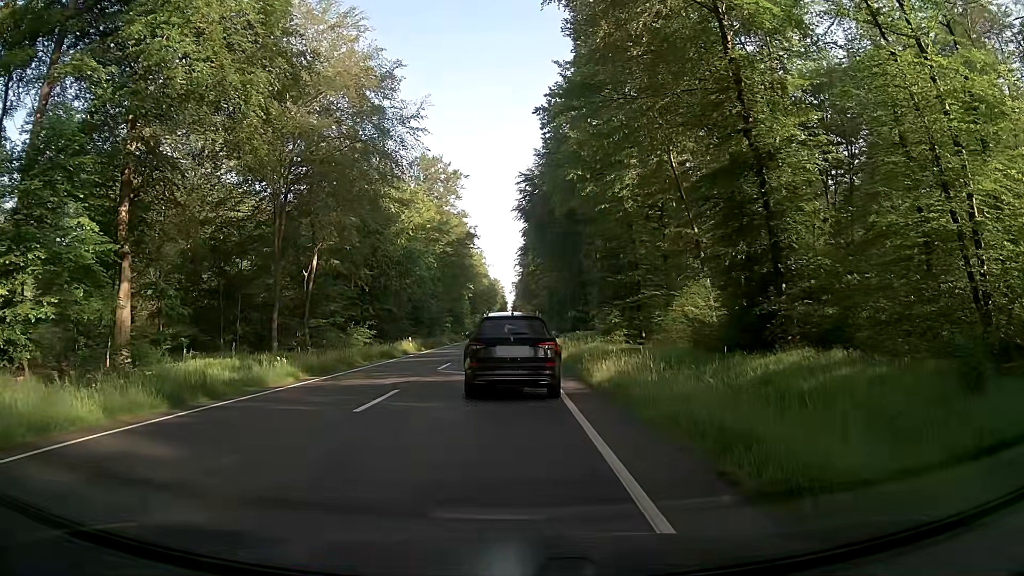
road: primary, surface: asphalt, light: Day
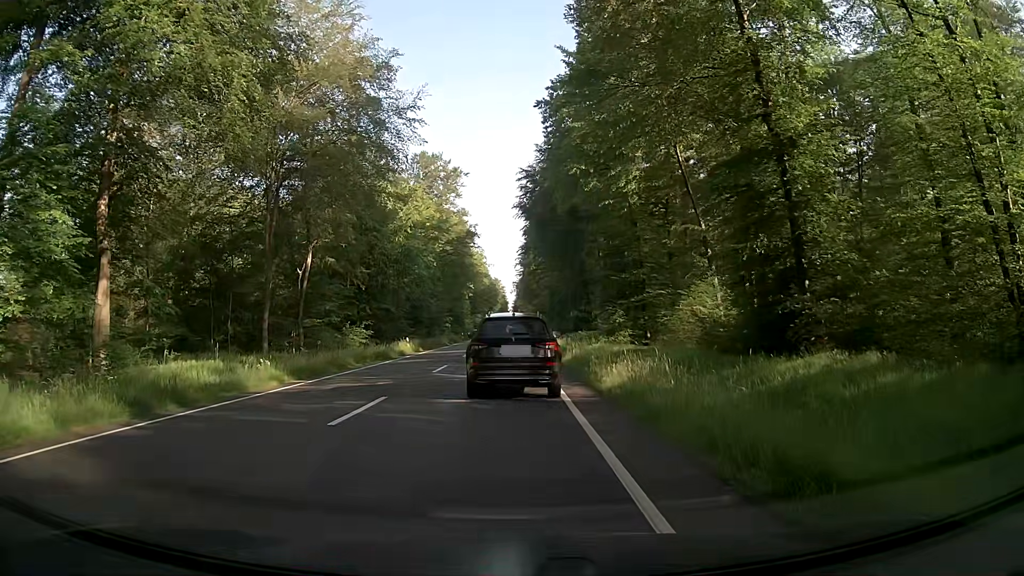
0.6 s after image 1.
(0.0, +1.6) m; +1°
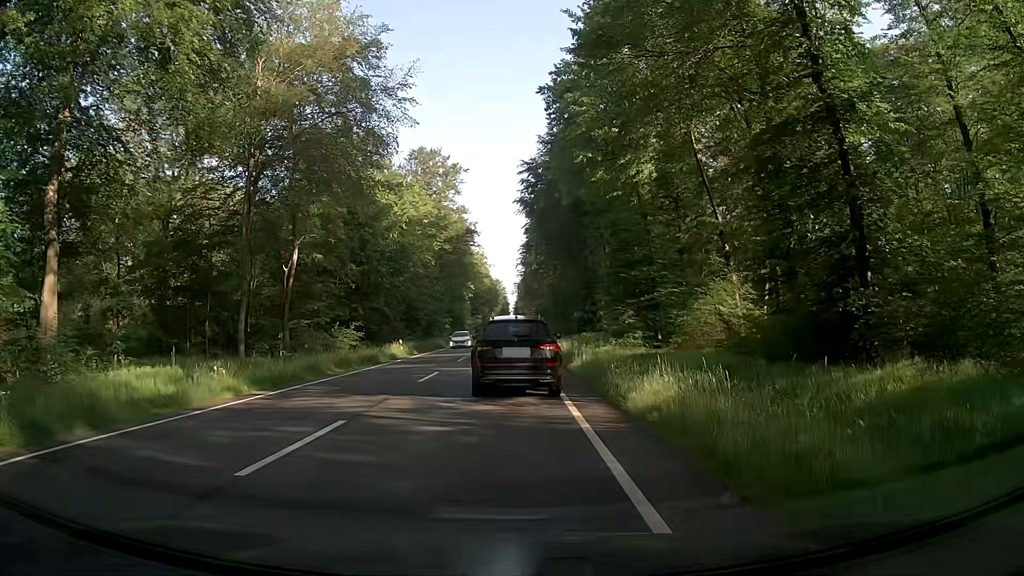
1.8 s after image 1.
(-0.1, +3.4) m; -1°
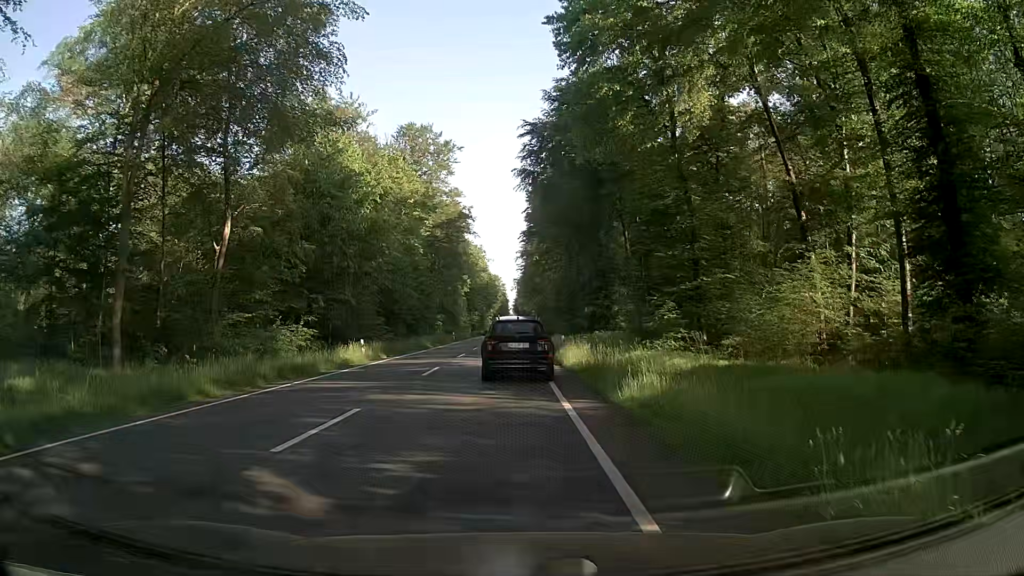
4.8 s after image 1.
(+0.1, +11.3) m; -2°
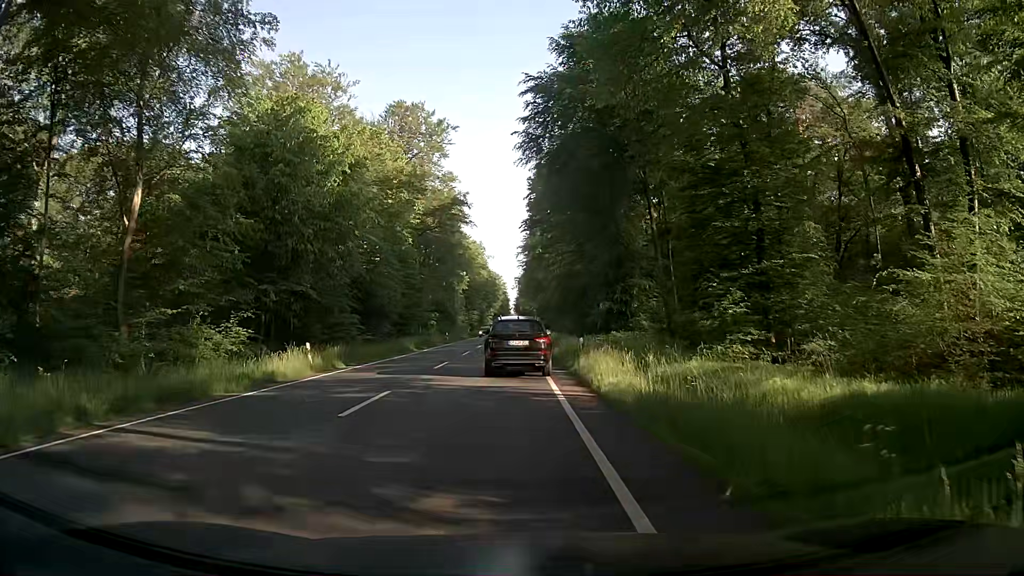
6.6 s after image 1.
(+0.3, +9.3) m; +2°
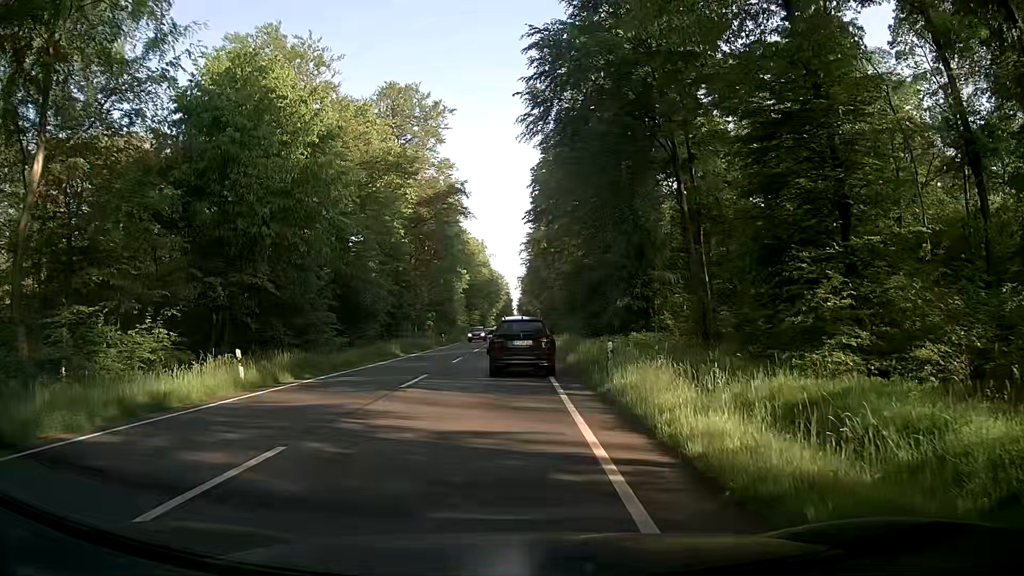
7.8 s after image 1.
(0.0, +6.9) m; -1°
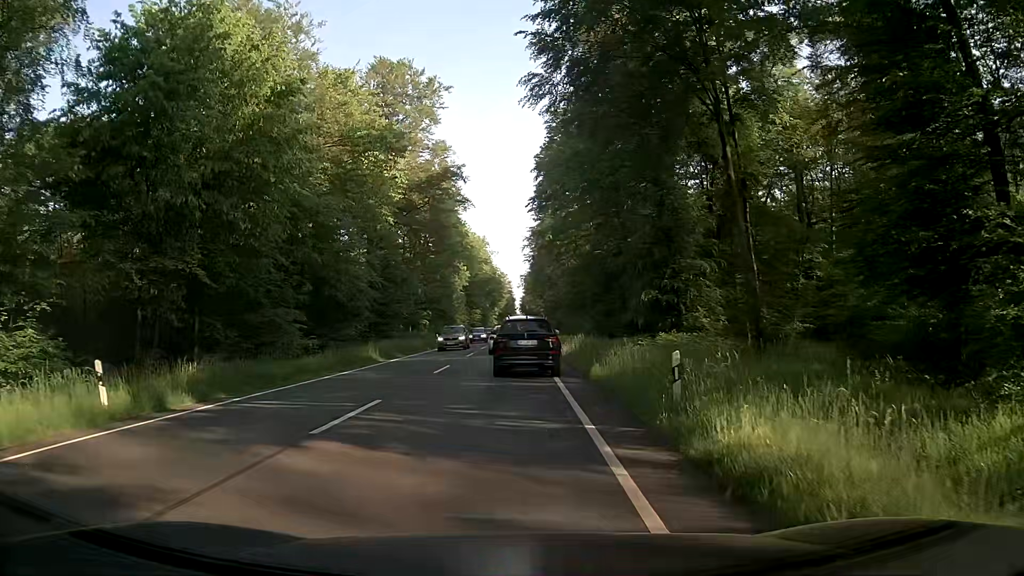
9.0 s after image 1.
(0.0, +7.1) m; 0°
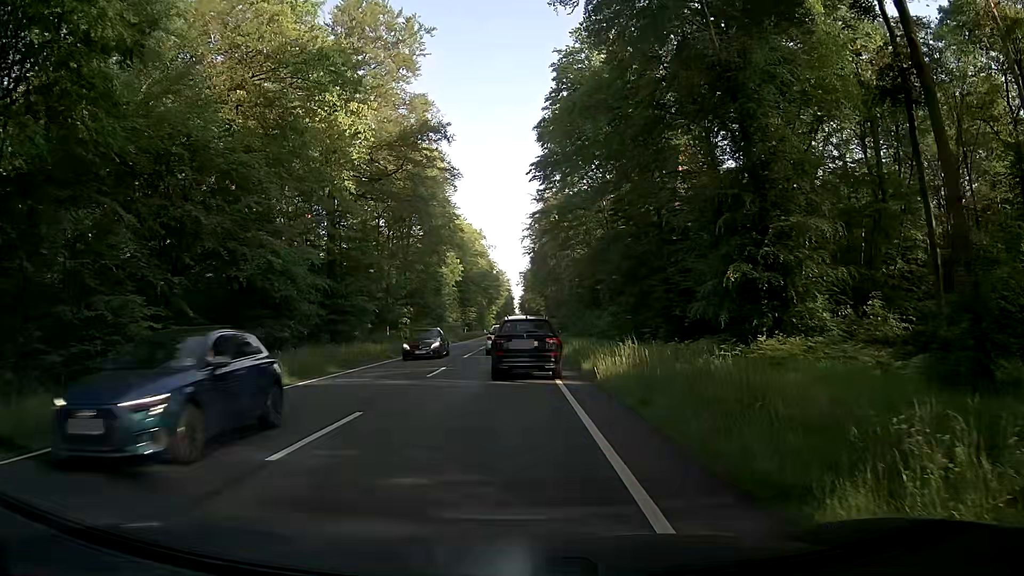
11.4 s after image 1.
(0.0, +13.7) m; +1°
